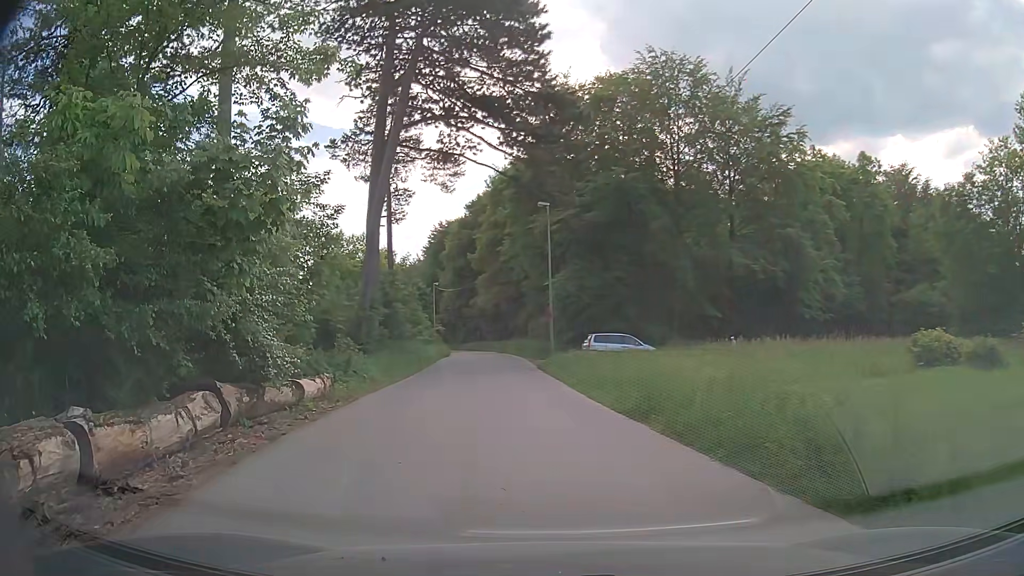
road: residential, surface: asphalt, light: Day
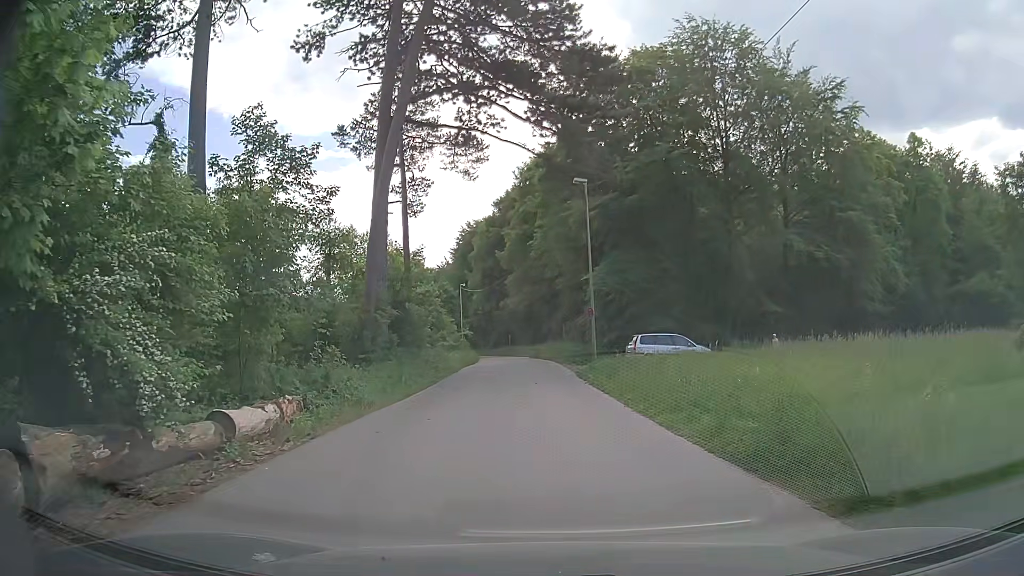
(-0.2, +5.4) m; -3°
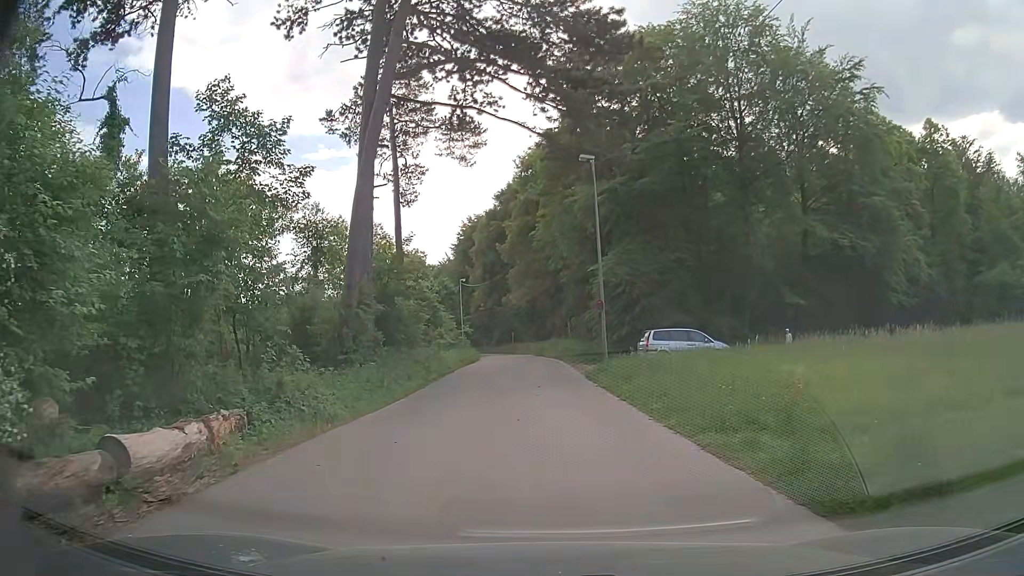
(0.0, +3.0) m; +1°
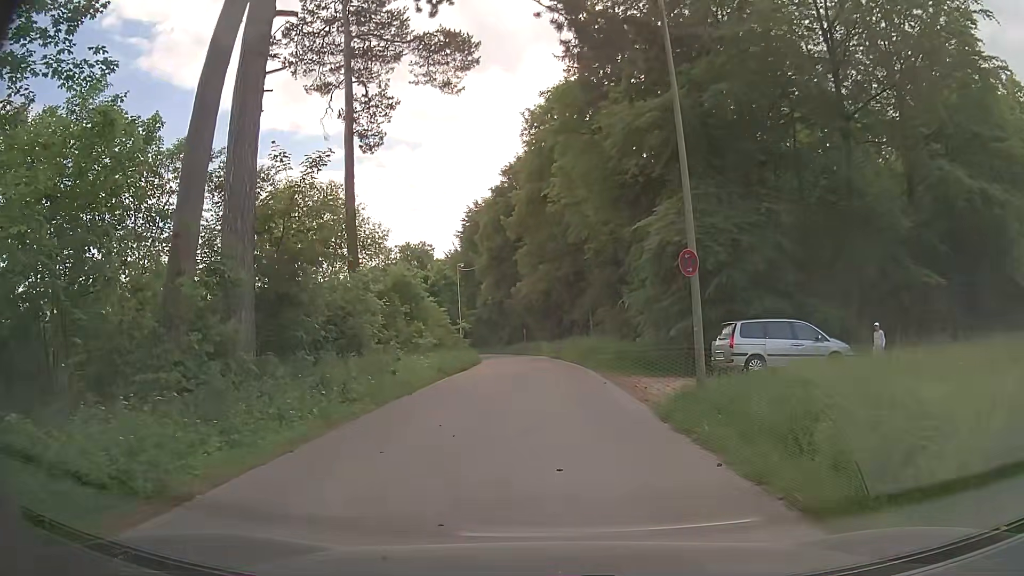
(-0.6, +12.4) m; -3°
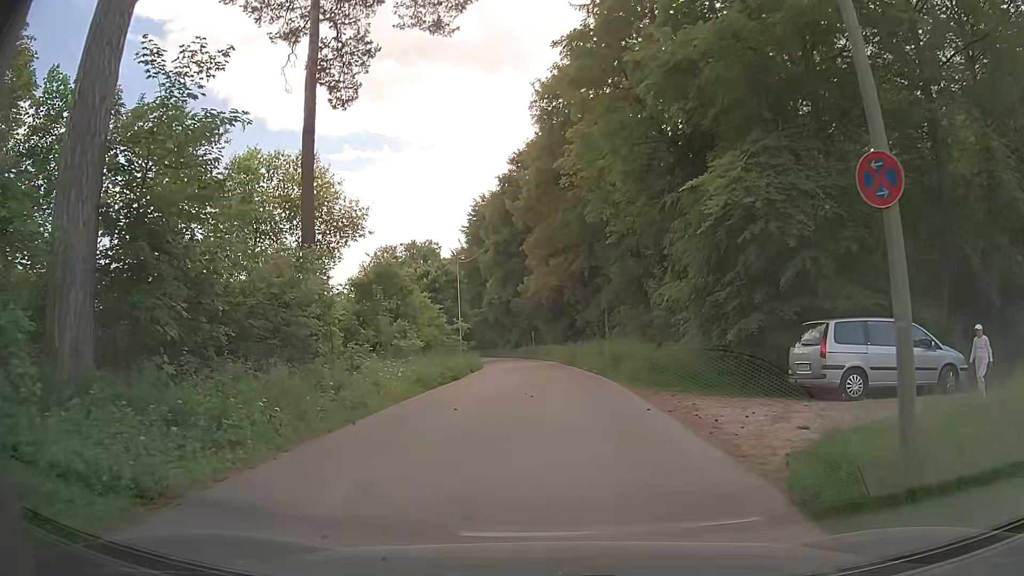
(0.0, +6.1) m; -1°
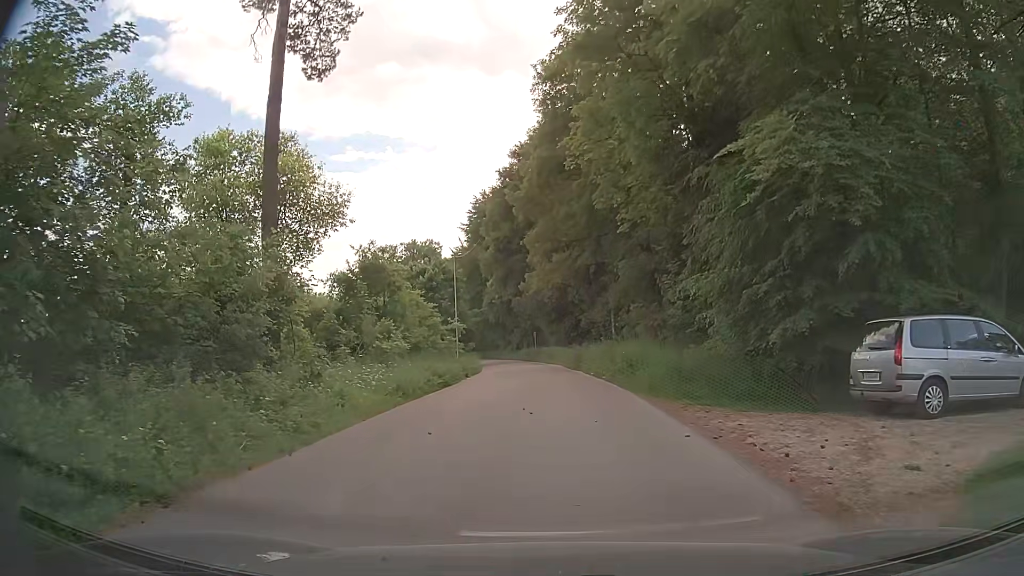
(0.0, +3.1) m; 0°
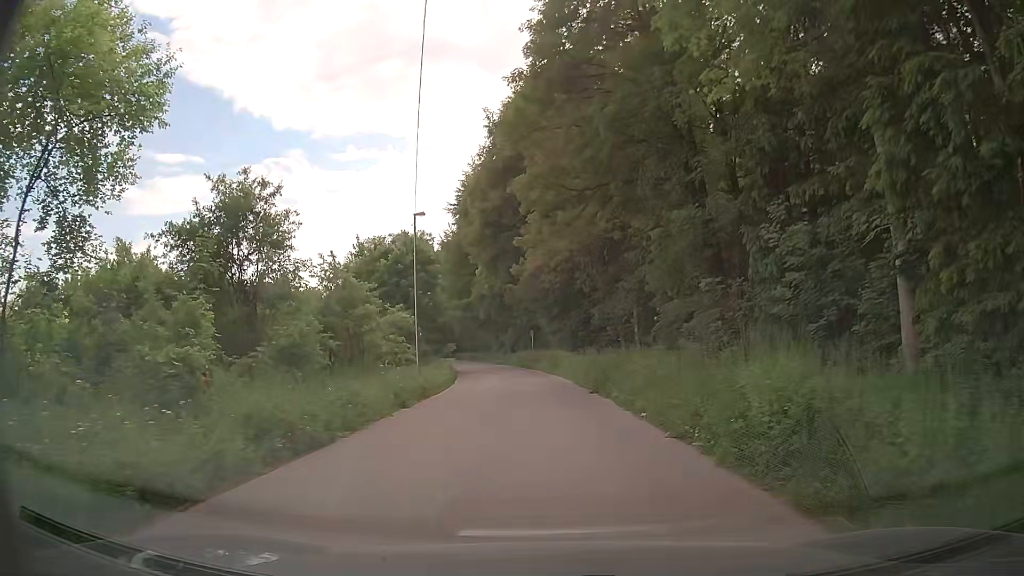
(-0.1, +13.6) m; +1°
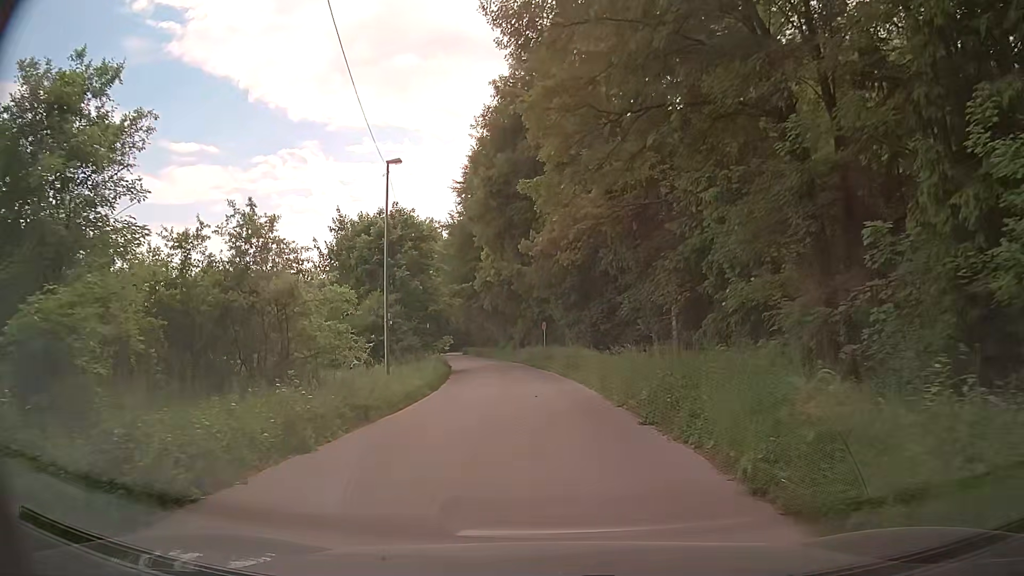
(-0.2, +8.1) m; -3°
(0, +10) (0, +20) (0, +30) (-1, +40) (-3, +50) (-4, +60) (-6, +70) (-7, +79) (-9, +89) (-11, +99) m
